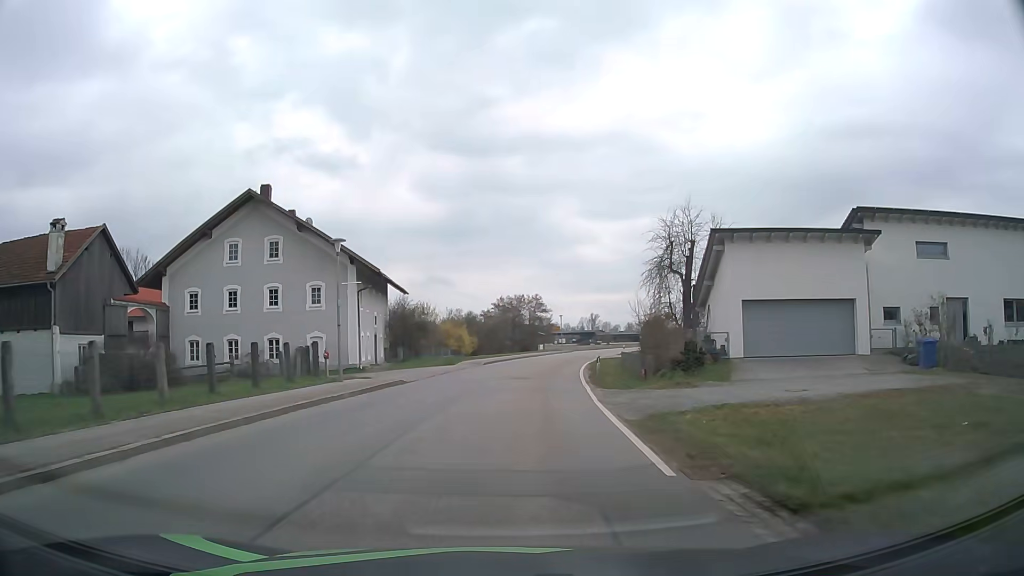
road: tertiary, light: Day
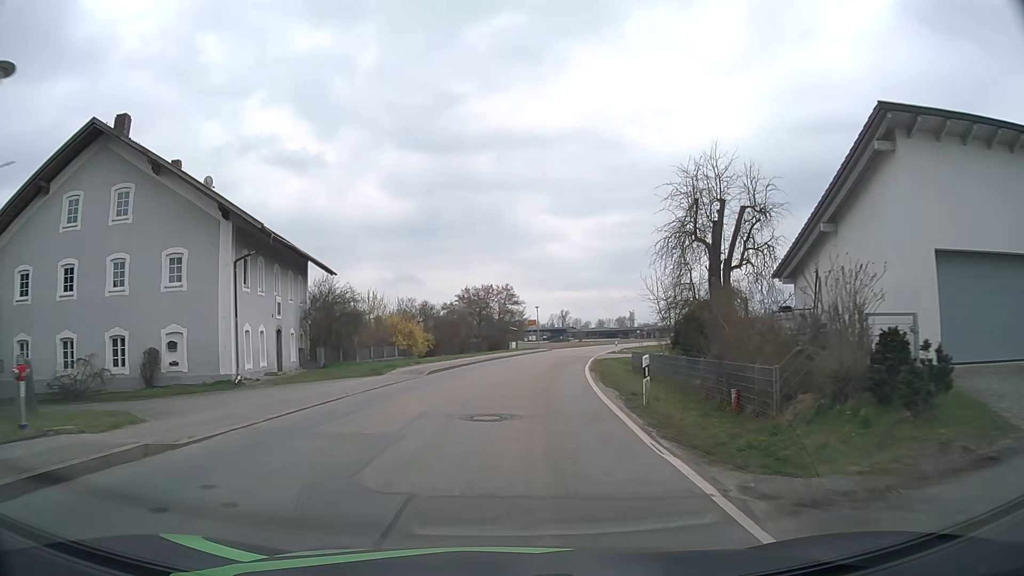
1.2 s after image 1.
(+0.3, +14.7) m; +3°
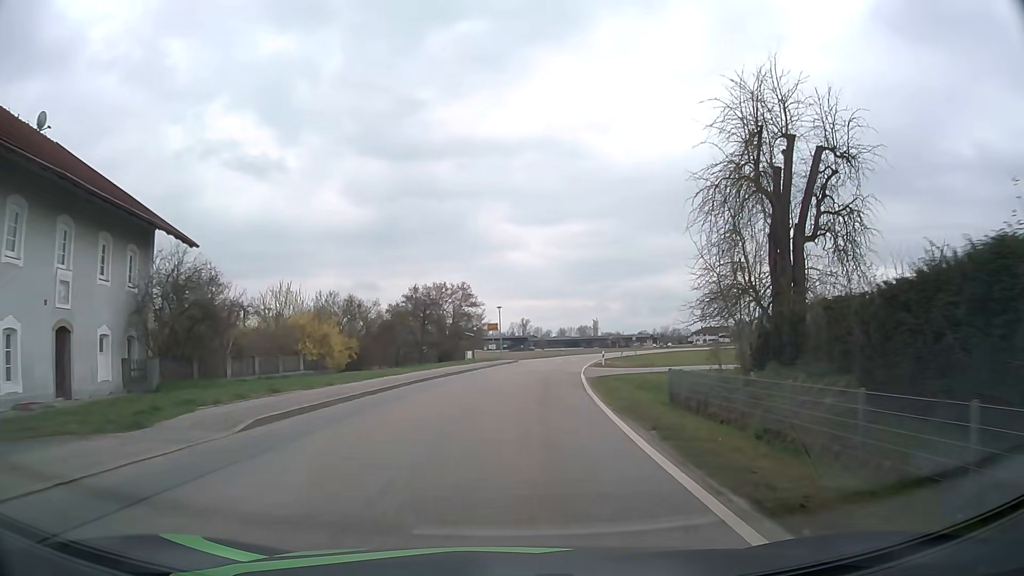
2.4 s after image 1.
(+0.3, +15.0) m; +3°
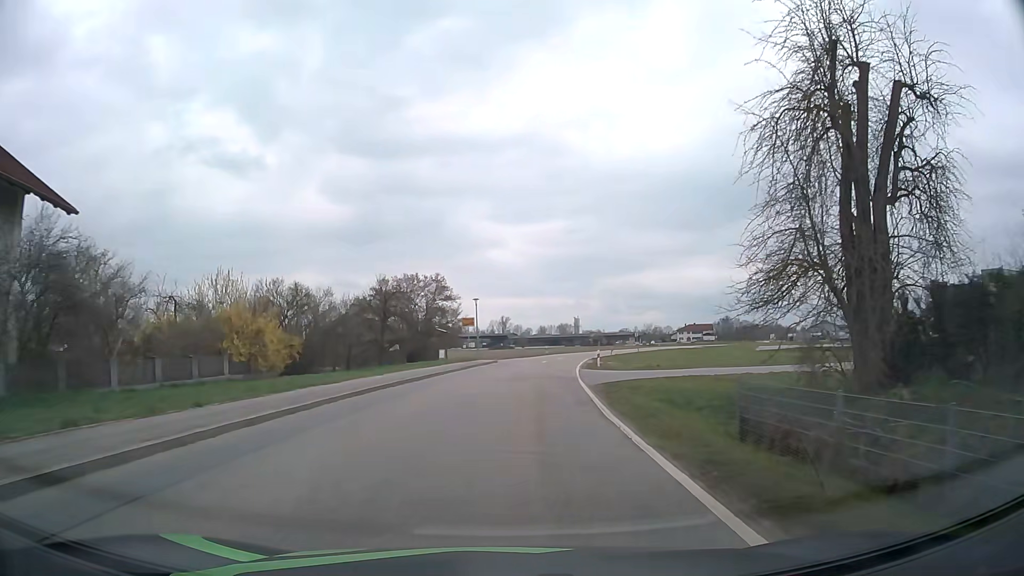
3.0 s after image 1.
(+0.1, +7.6) m; +2°
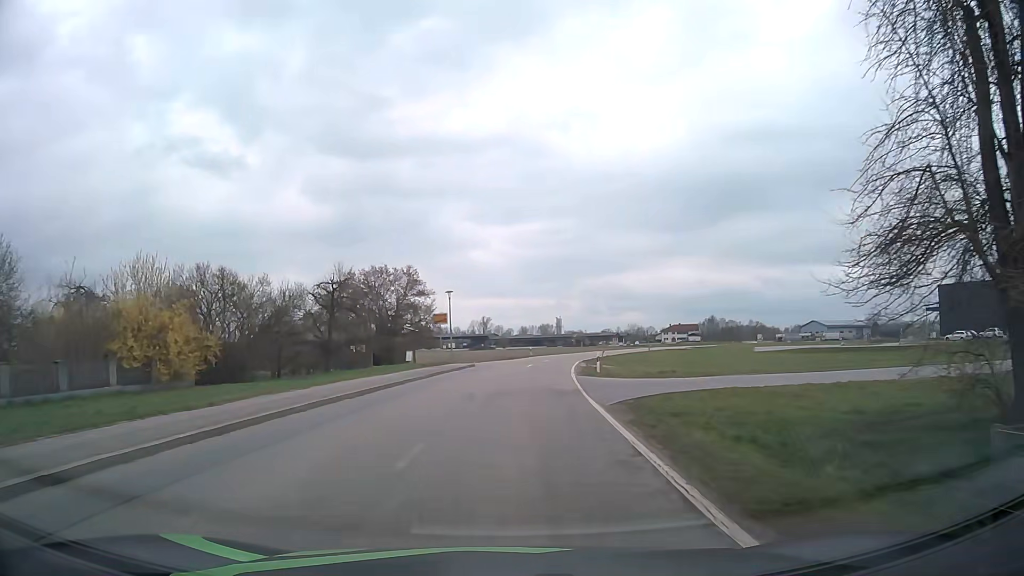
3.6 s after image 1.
(+0.1, +7.7) m; +2°
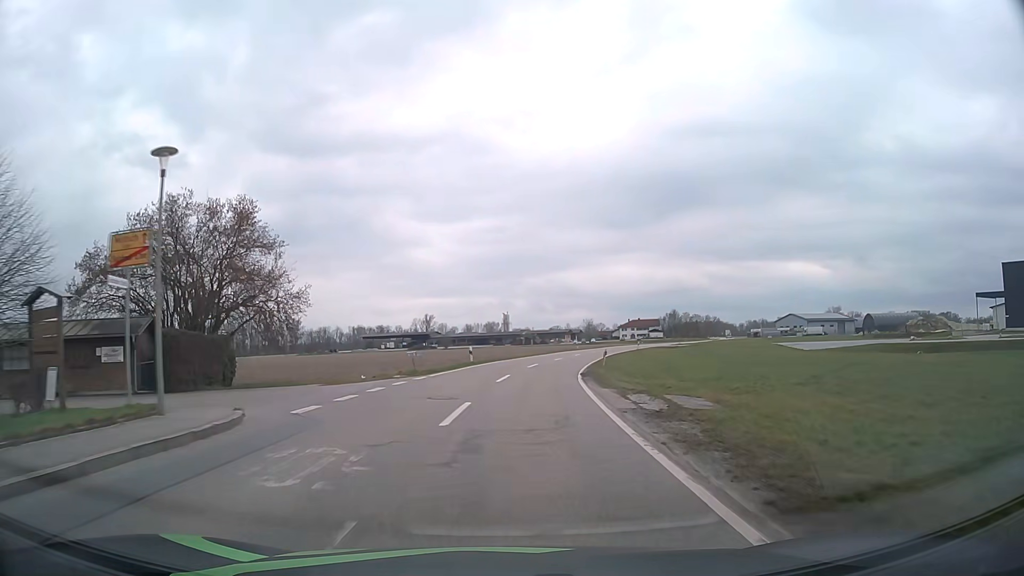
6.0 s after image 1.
(+1.4, +32.0) m; +5°
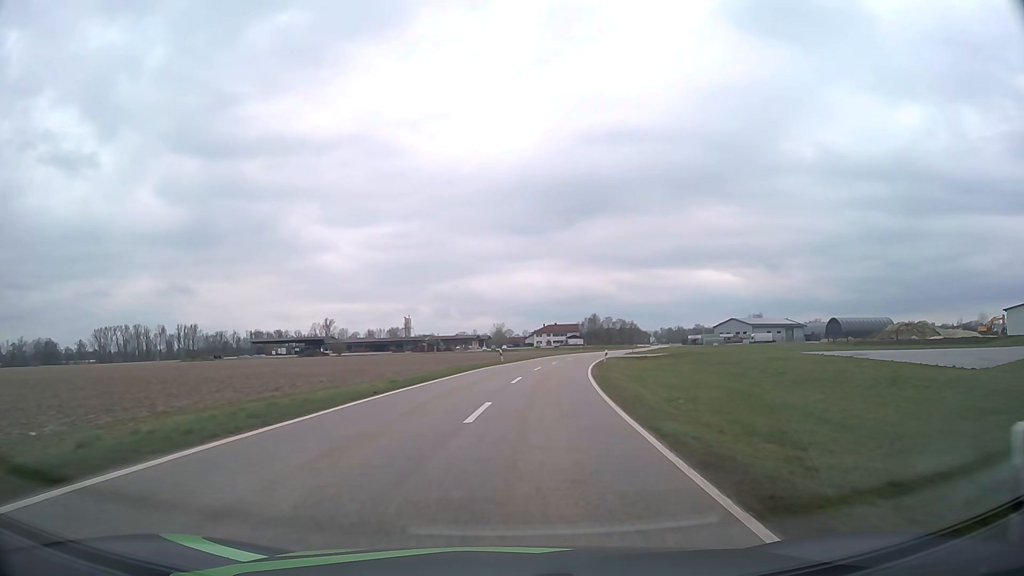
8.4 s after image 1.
(+2.0, +35.3) m; +8°
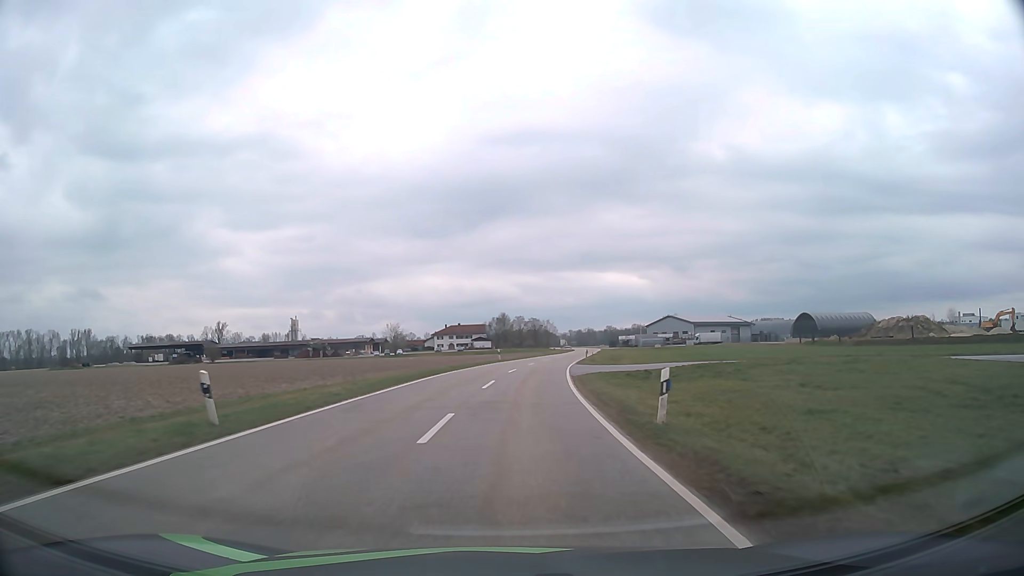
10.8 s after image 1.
(+3.0, +38.8) m; +8°
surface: asphalt
(0, +10) (+1, +20) (+1, +30) (+2, +40) (+3, +50) (+4, +60) (+6, +70) (+8, +80) (+9, +89) (+11, +99) m
